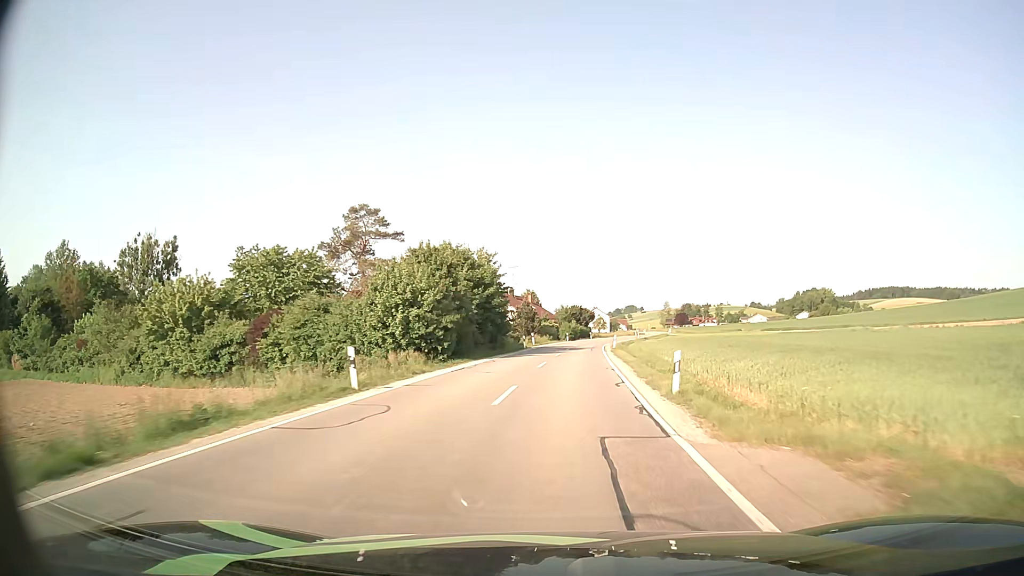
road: secondary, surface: asphalt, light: Day
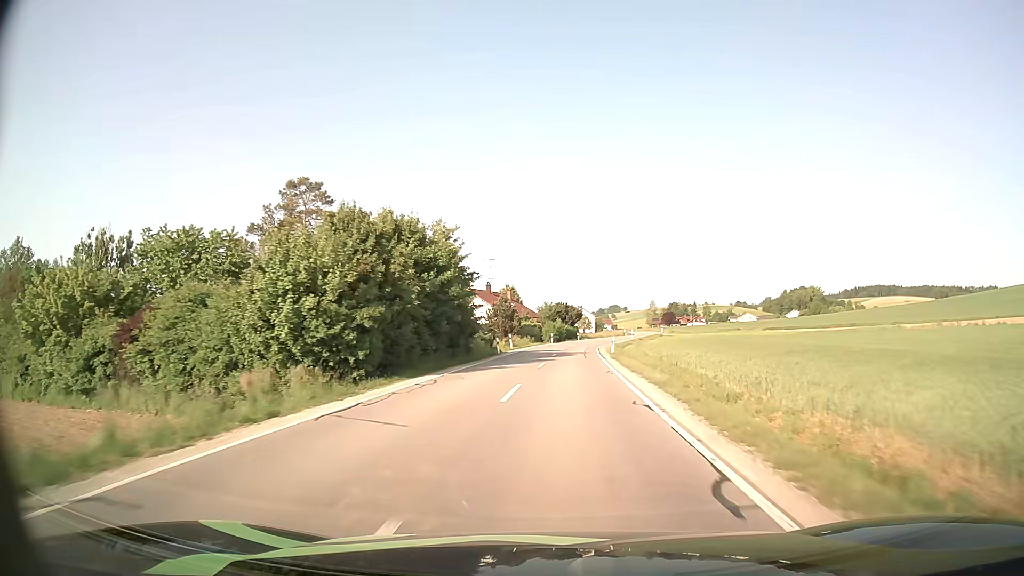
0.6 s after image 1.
(+0.1, +11.4) m; +2°
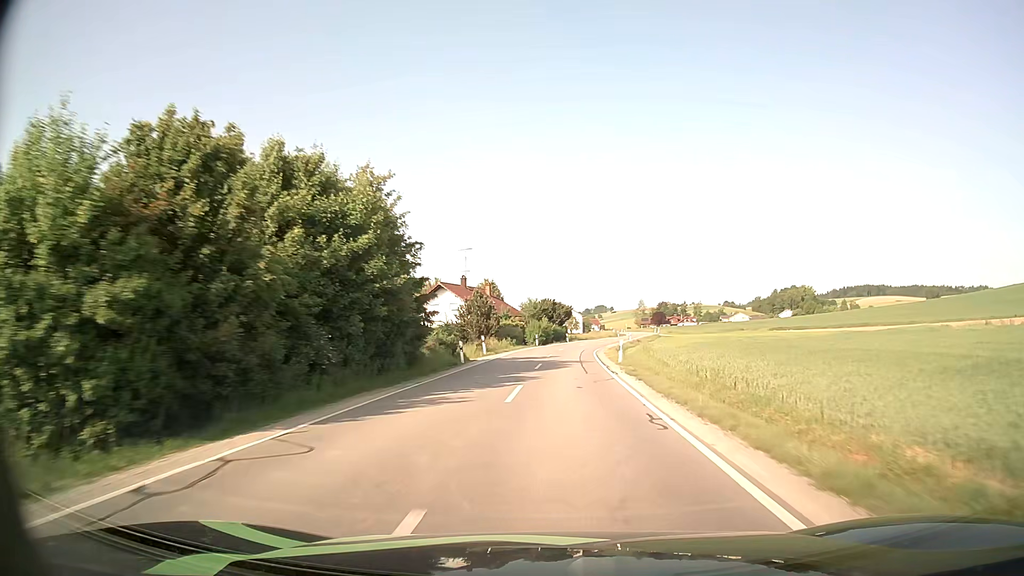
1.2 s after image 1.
(+0.1, +11.6) m; +1°
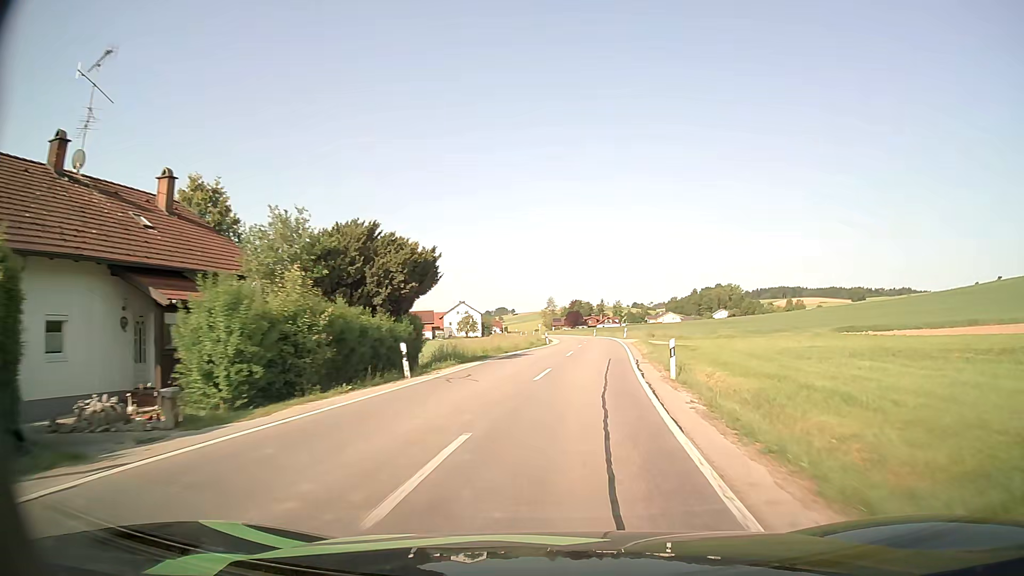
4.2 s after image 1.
(+3.0, +56.2) m; +8°
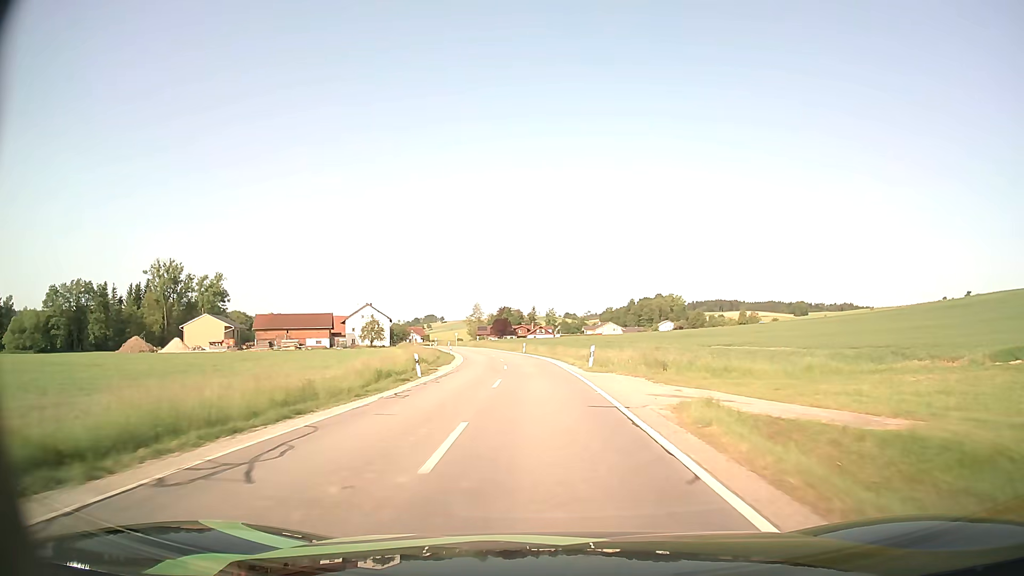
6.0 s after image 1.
(+2.3, +33.6) m; +6°
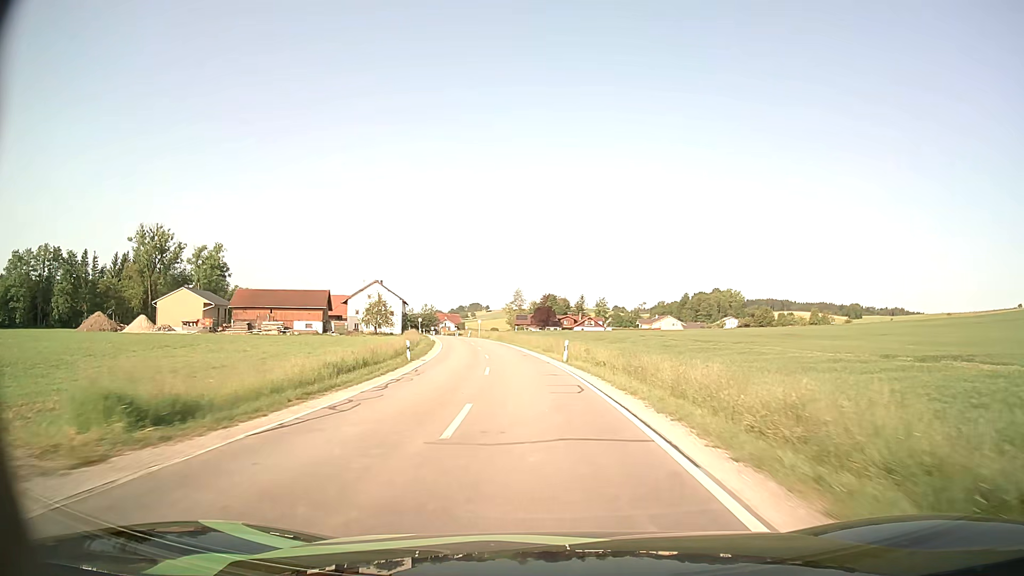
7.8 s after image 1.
(-0.9, +34.5) m; -4°
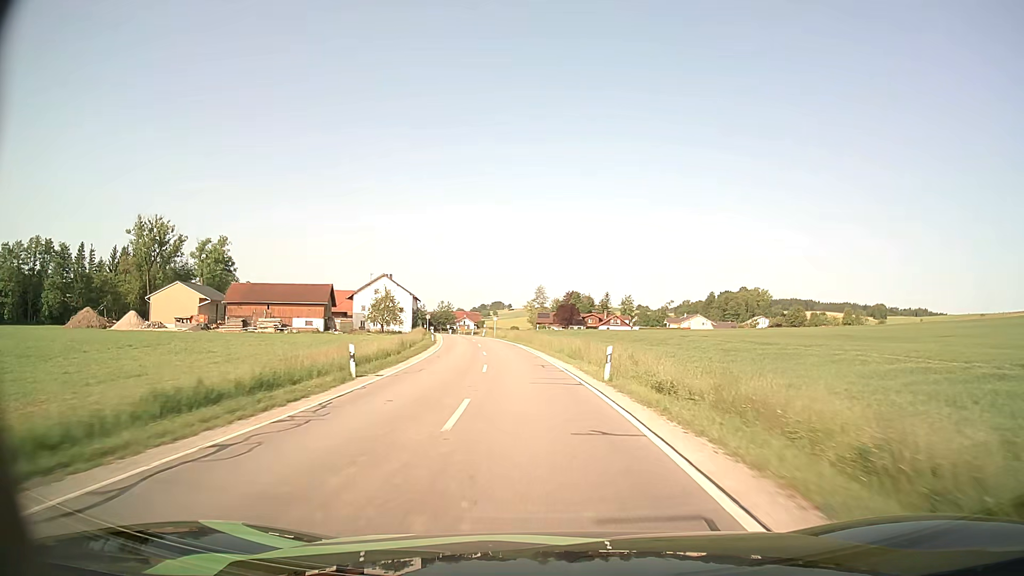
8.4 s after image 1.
(-0.2, +11.7) m; -2°
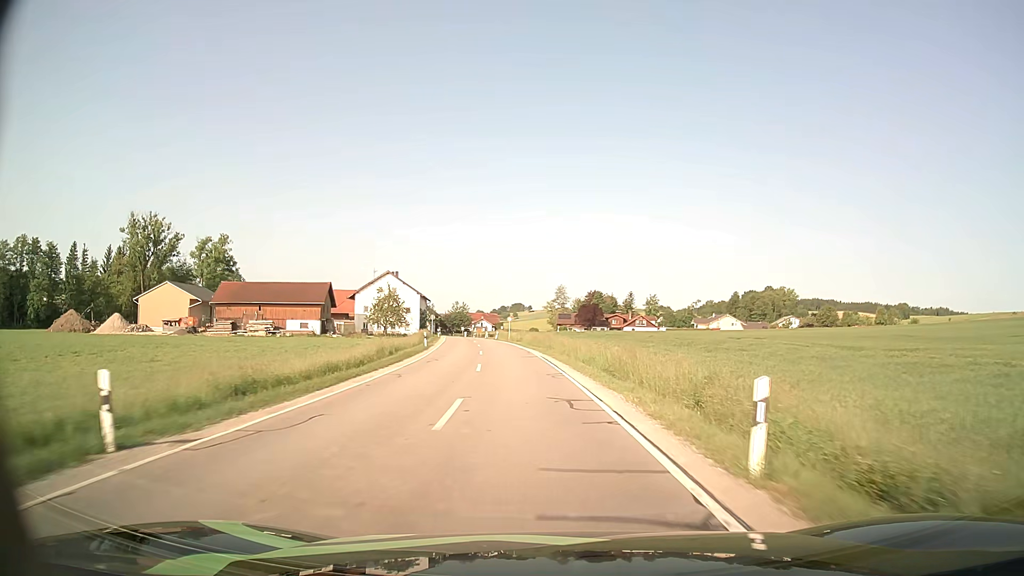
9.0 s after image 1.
(-0.2, +11.9) m; -2°
(0, +10) (-1, +20) (-1, +30) (-2, +40) (-4, +50) (-5, +60) (-7, +70) (-8, +79) (-10, +89) (-12, +99) m
